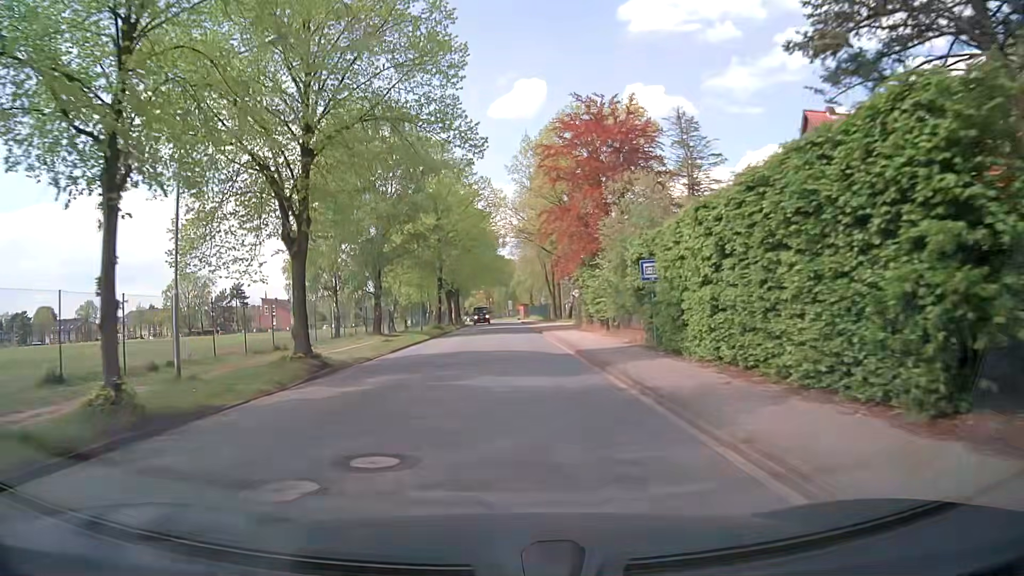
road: unclassified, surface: asphalt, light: Day
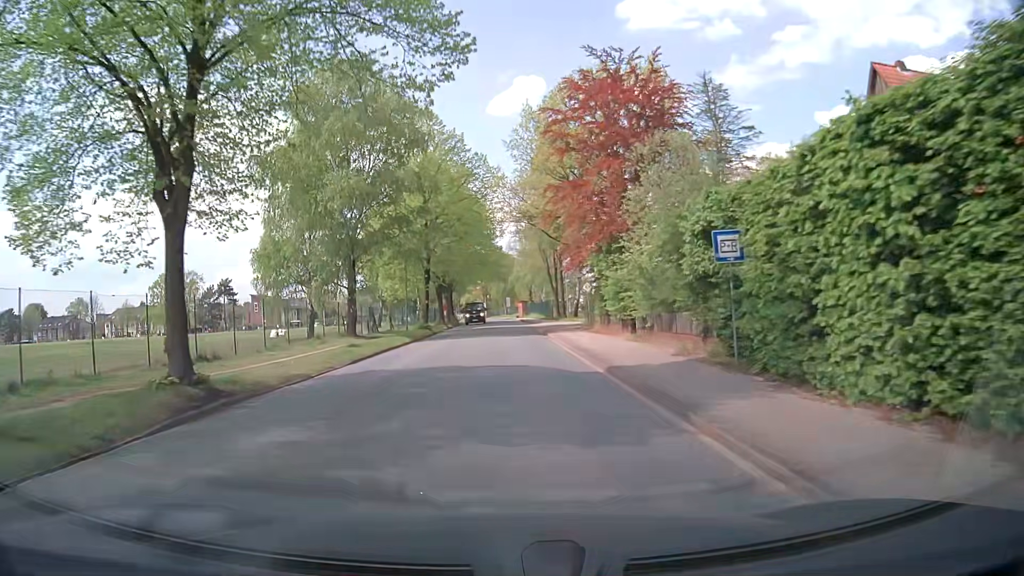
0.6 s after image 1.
(0.0, +7.3) m; 0°
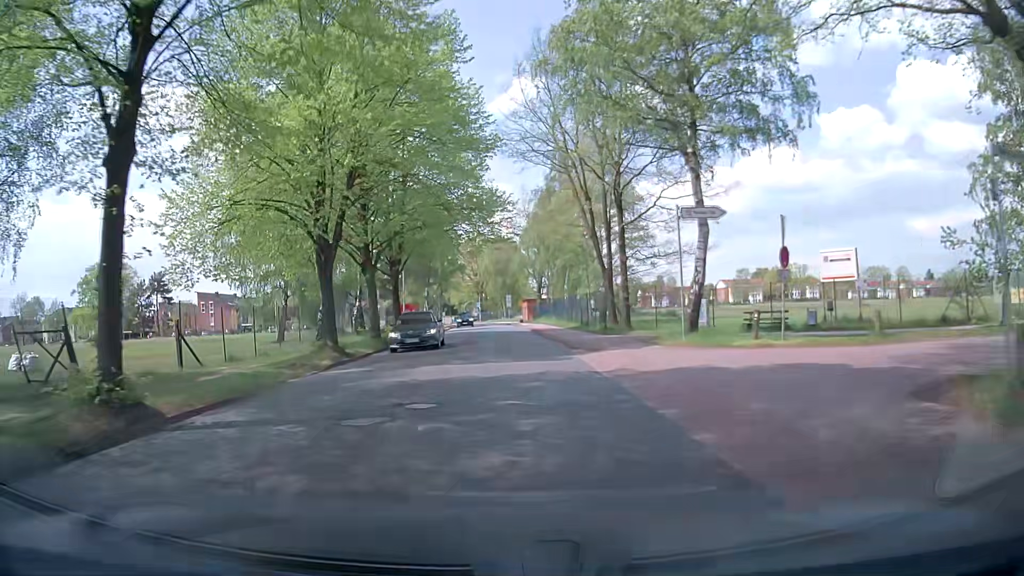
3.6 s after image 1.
(-0.2, +37.8) m; -1°
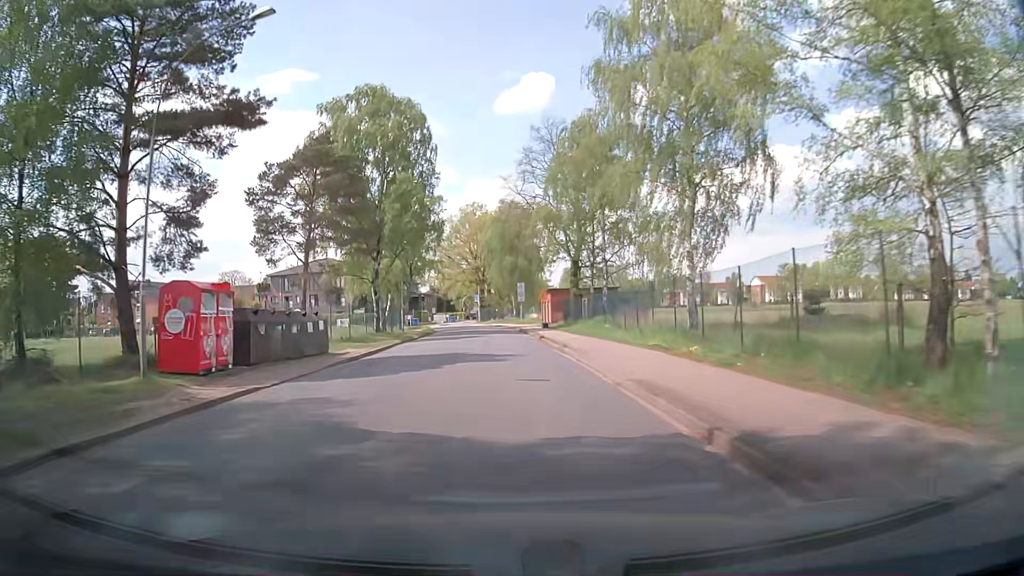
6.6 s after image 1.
(0.0, +39.8) m; 0°
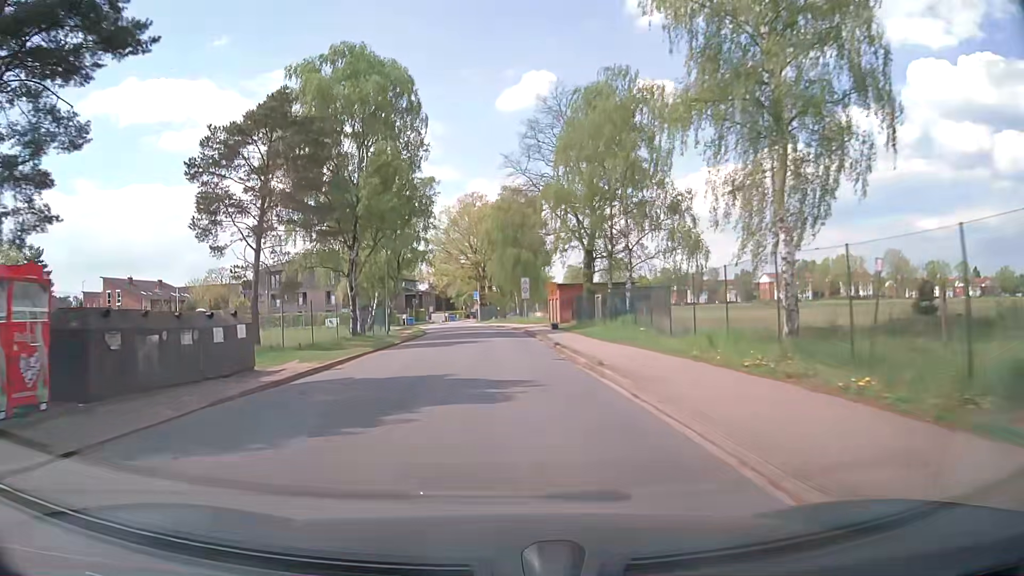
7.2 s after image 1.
(0.0, +8.0) m; -1°
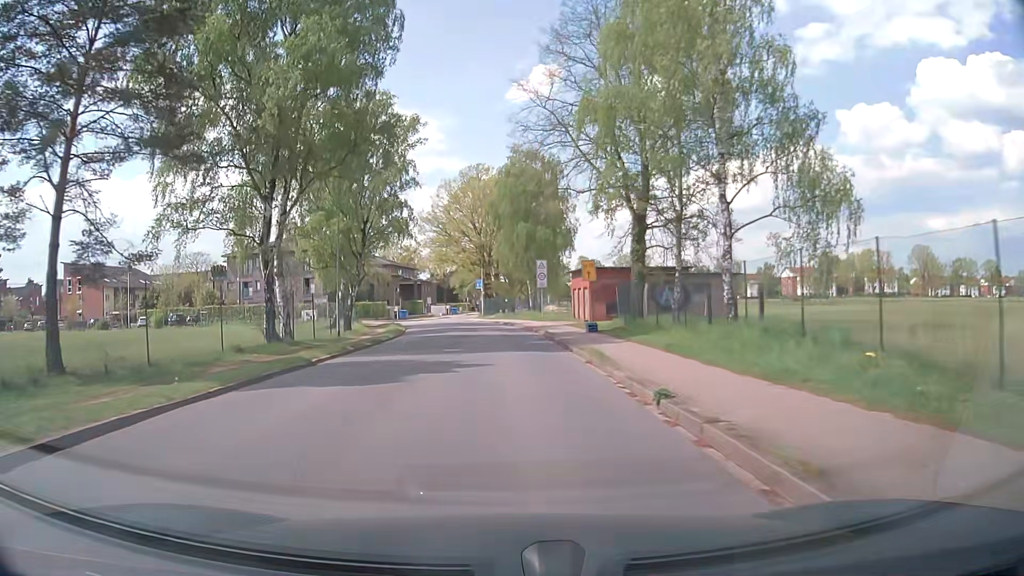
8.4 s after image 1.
(-0.1, +15.6) m; 0°
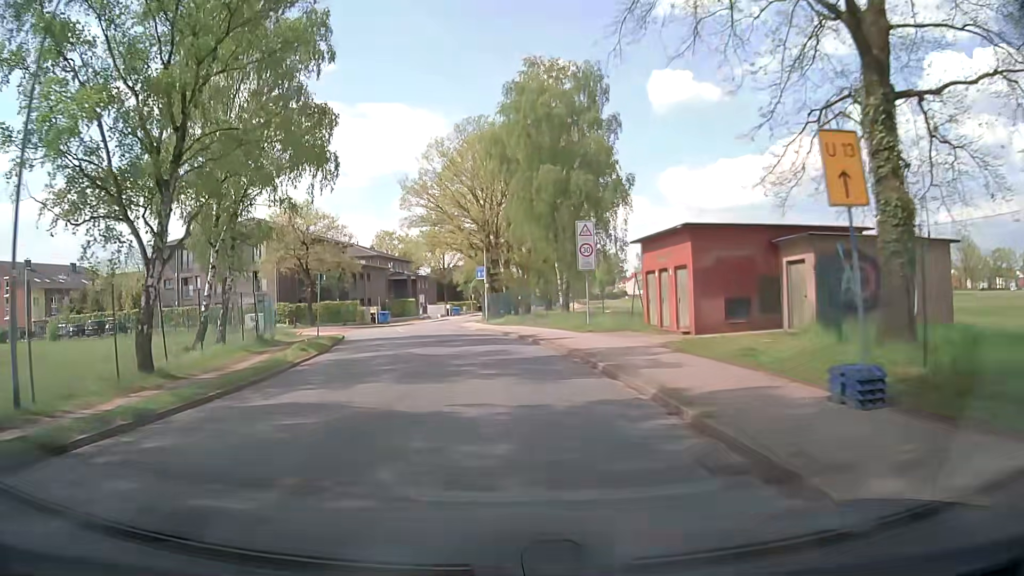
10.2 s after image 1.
(-0.2, +22.1) m; -1°
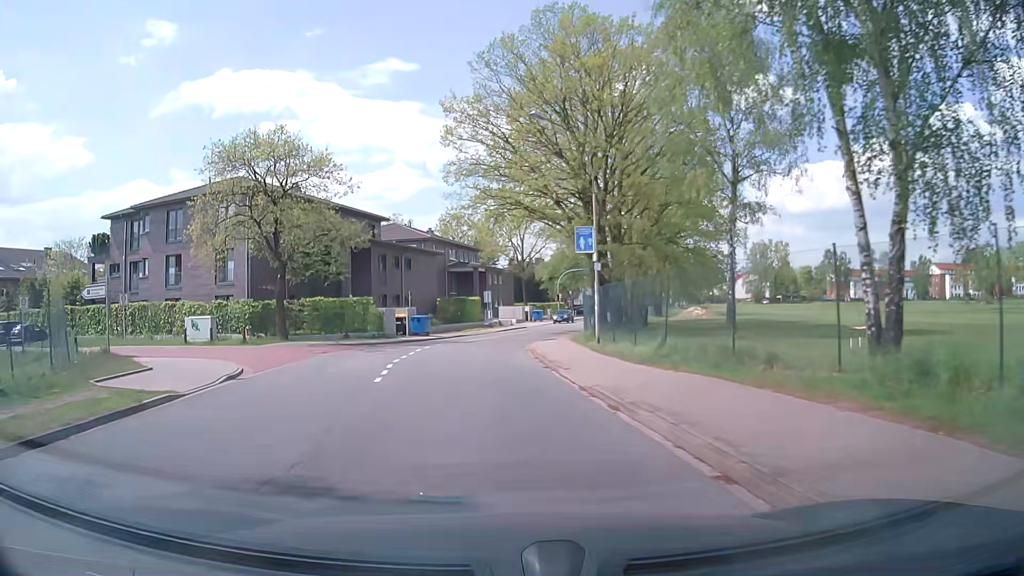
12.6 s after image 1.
(-1.4, +25.8) m; -9°
(0, +10) (0, +20) (0, +30) (+2, +40) (+5, +49) (+8, +59) (+11, +69) (+14, +78) (+17, +88) (+20, +97) m
